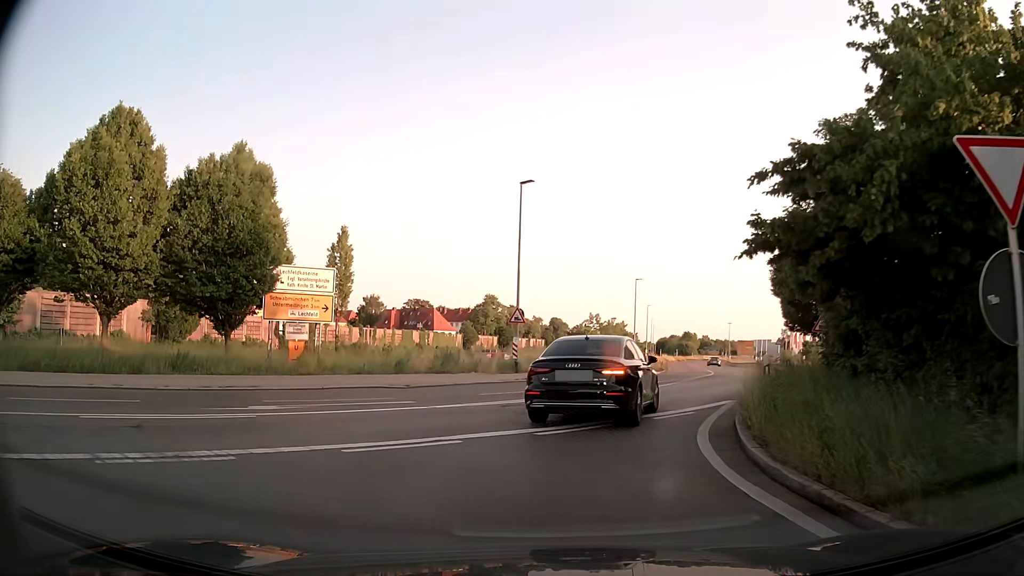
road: trunk_link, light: Day
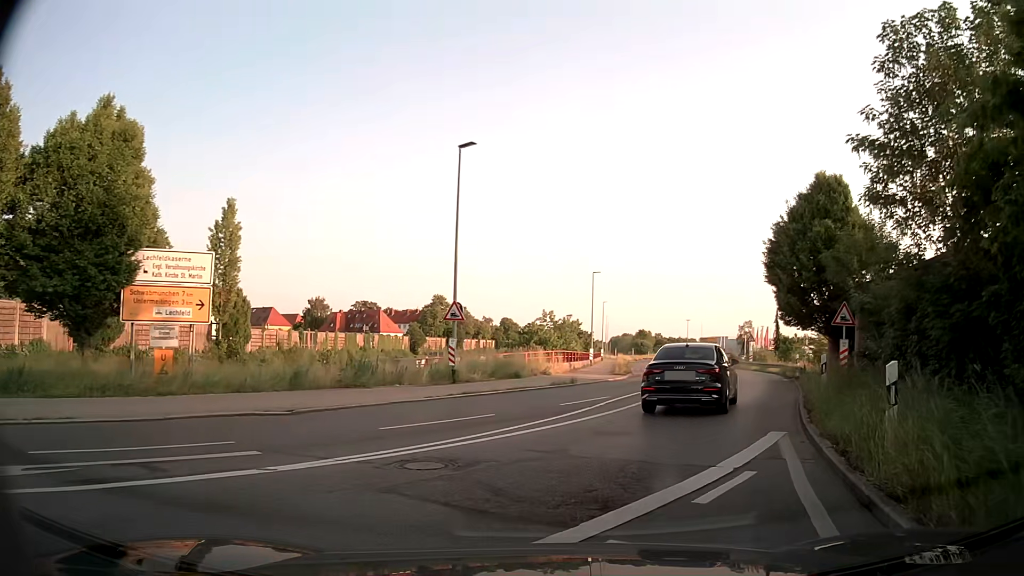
(+0.1, +6.4) m; +4°
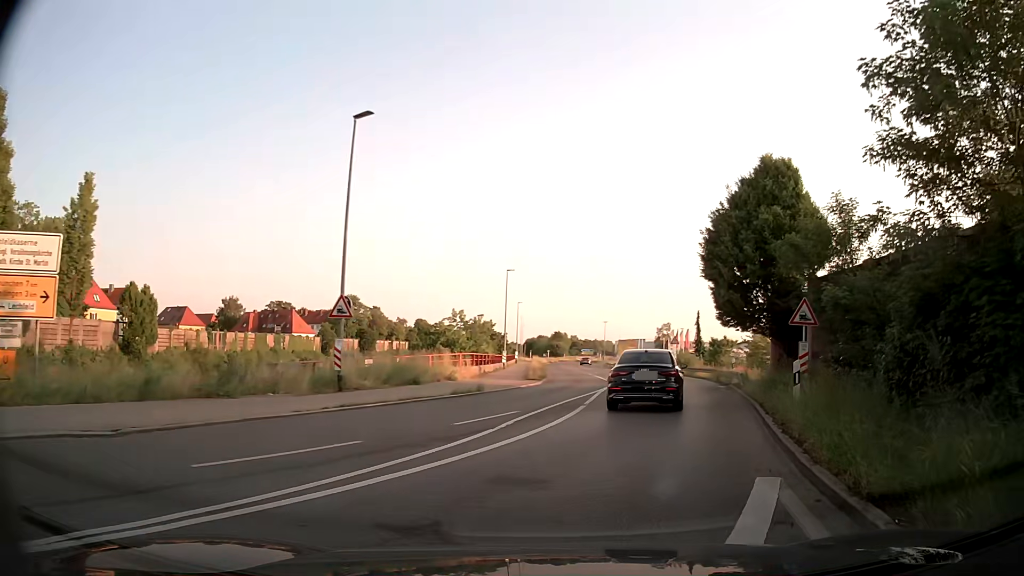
(+0.2, +3.7) m; +5°
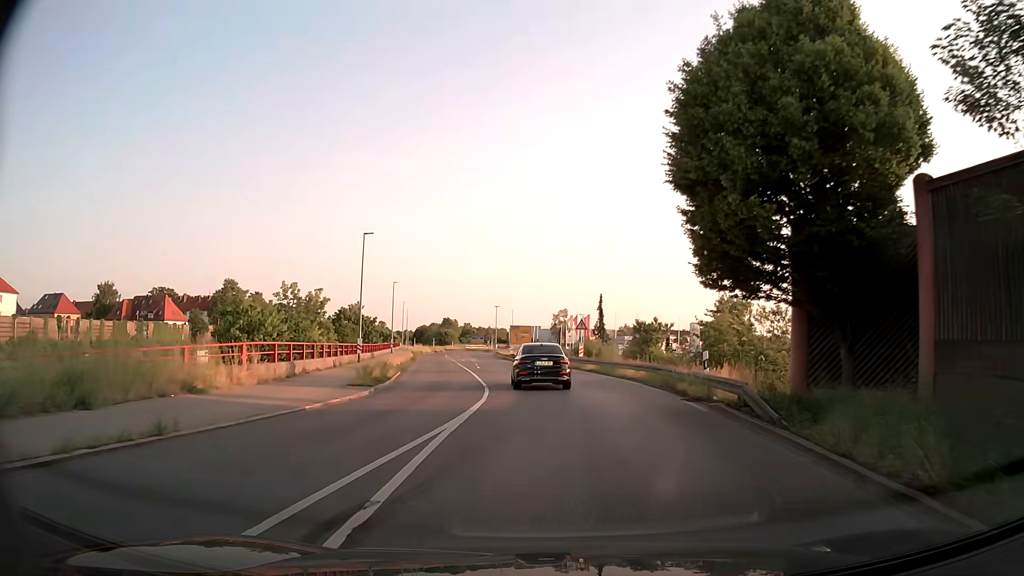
(+2.2, +14.3) m; +10°
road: secondary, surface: asphalt
(0, +10) (0, +20) (-1, +30) (-2, +40) (-3, +50) (-4, +60) (-5, +70) (-7, +80) (-8, +90) (-9, +99) m
